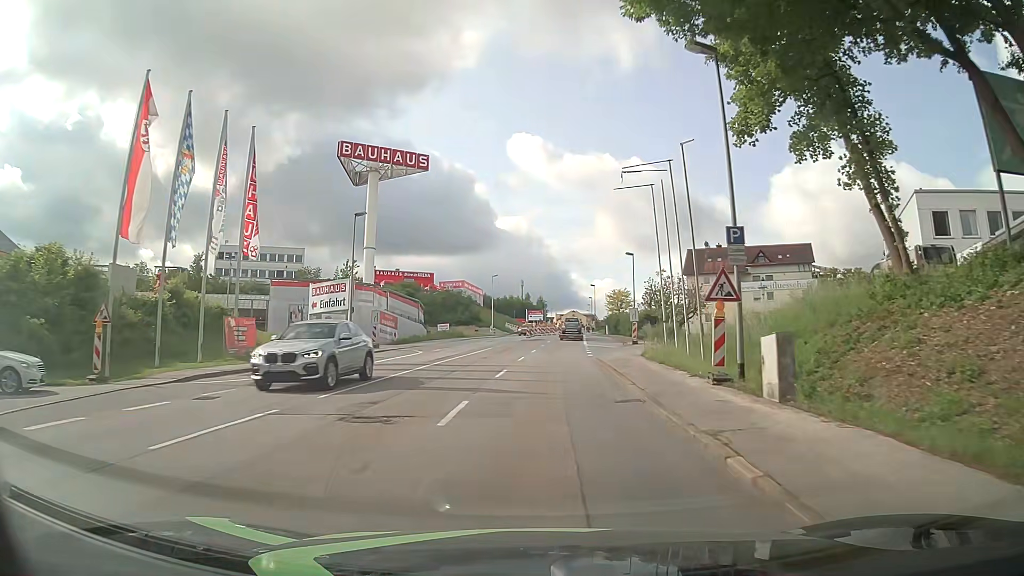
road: tertiary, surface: asphalt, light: Day
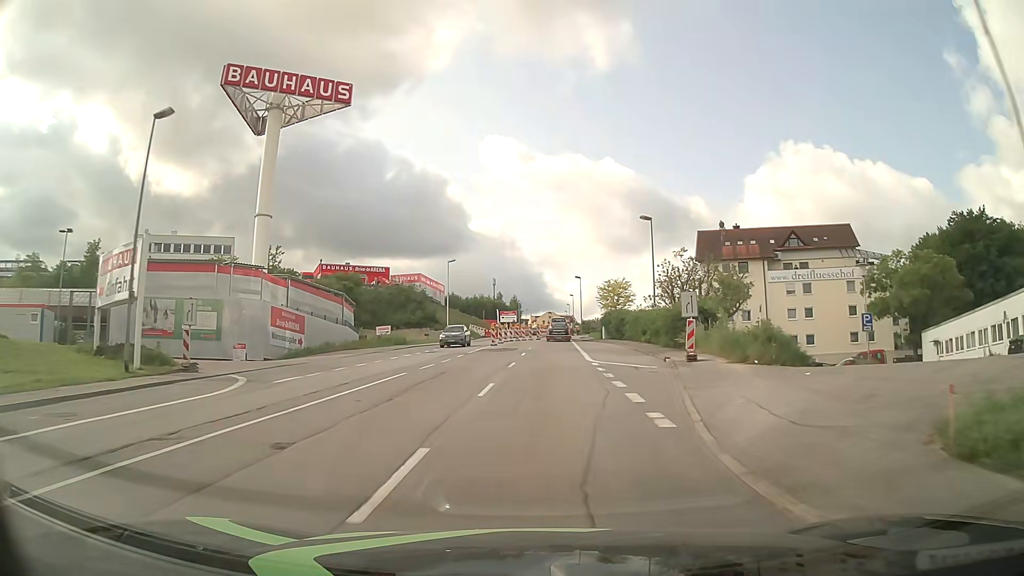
(+0.5, +22.7) m; +2°
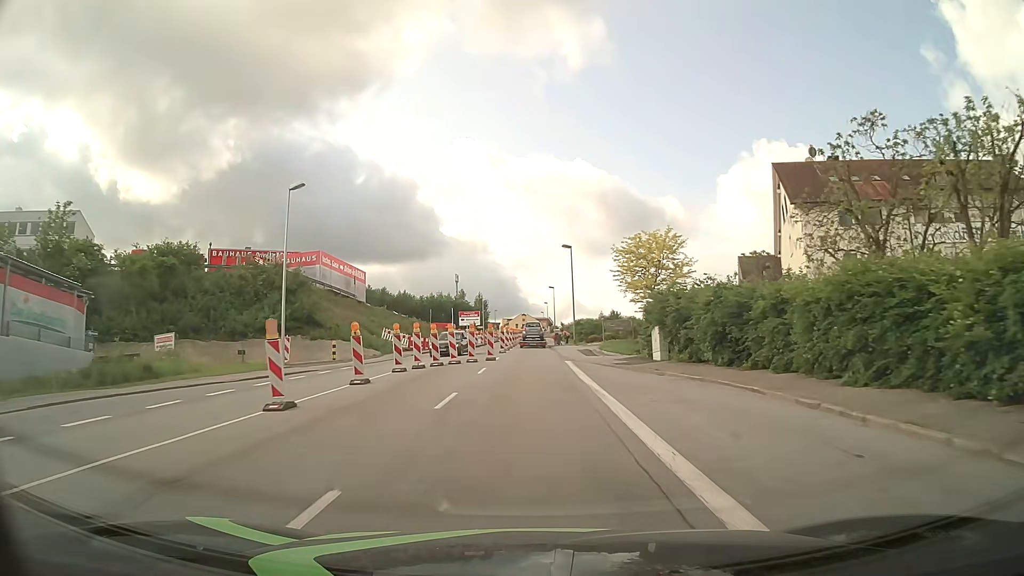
(+1.4, +38.0) m; +3°
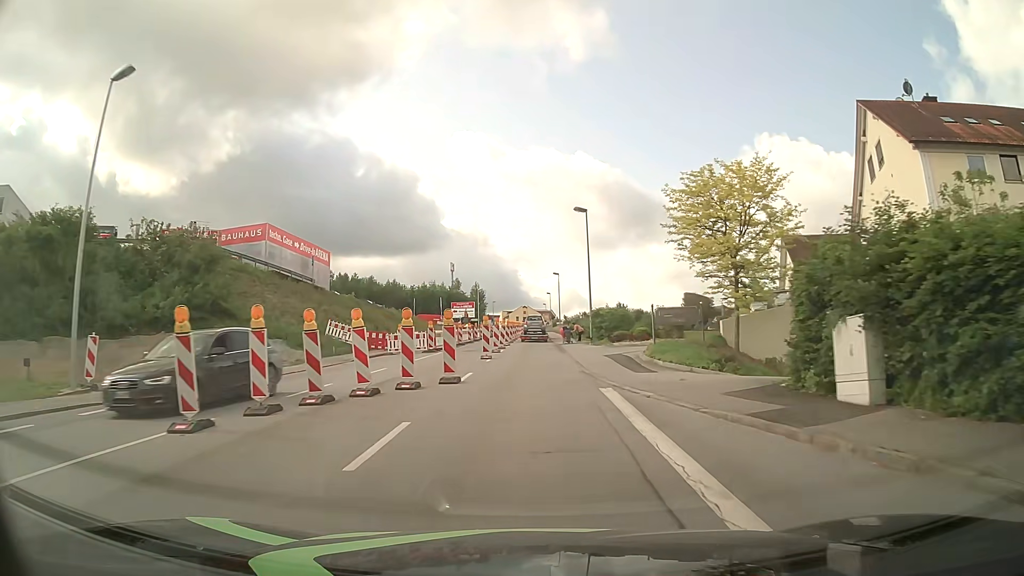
(0.0, +14.5) m; 0°
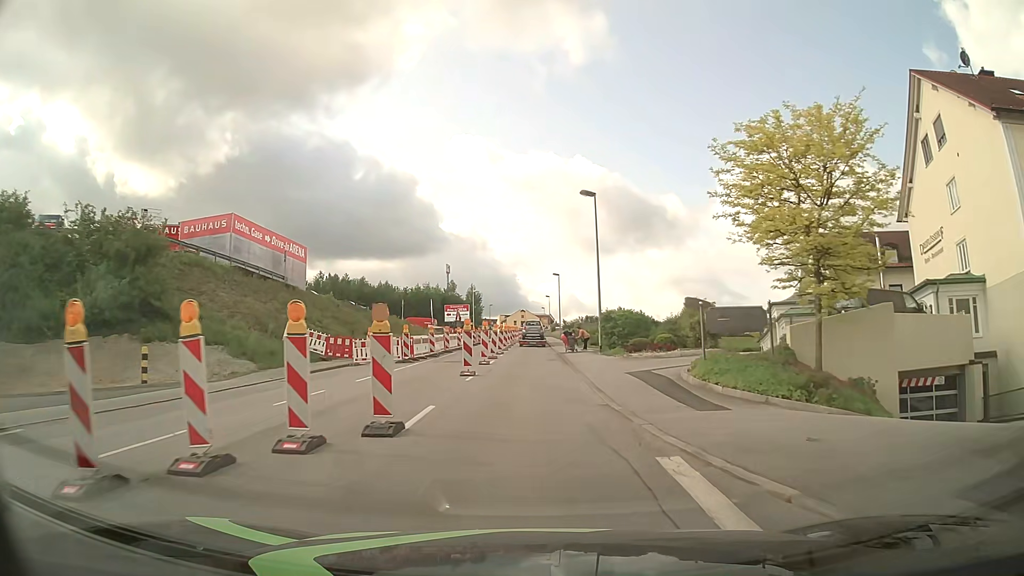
(0.0, +6.3) m; 0°
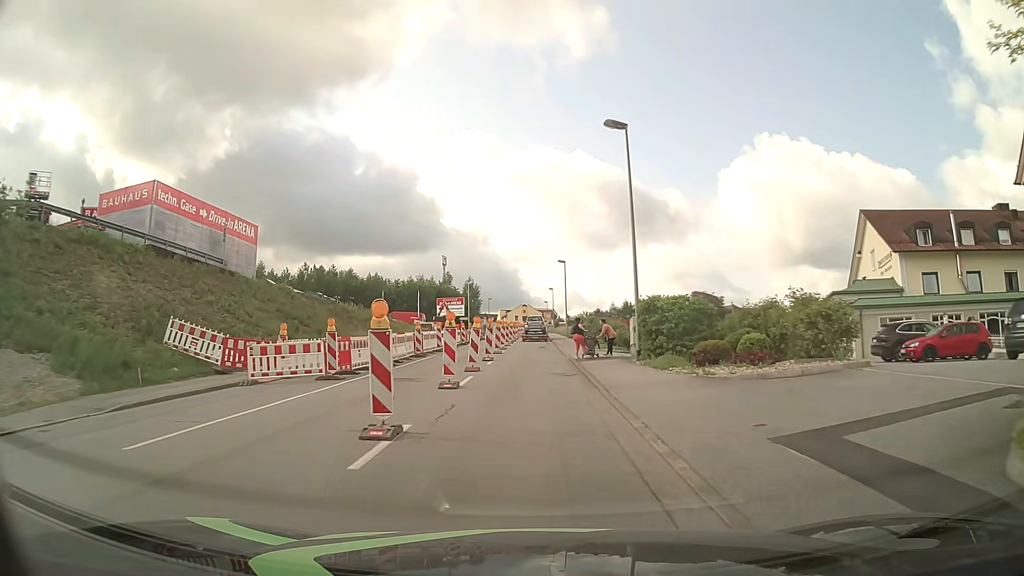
(0.0, +11.1) m; 0°
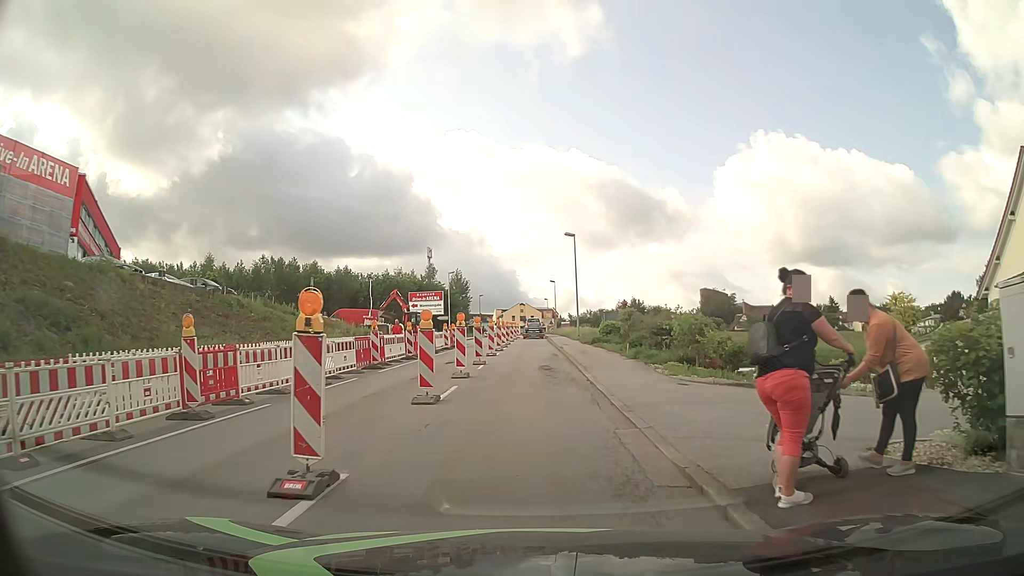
(+0.2, +20.8) m; 0°
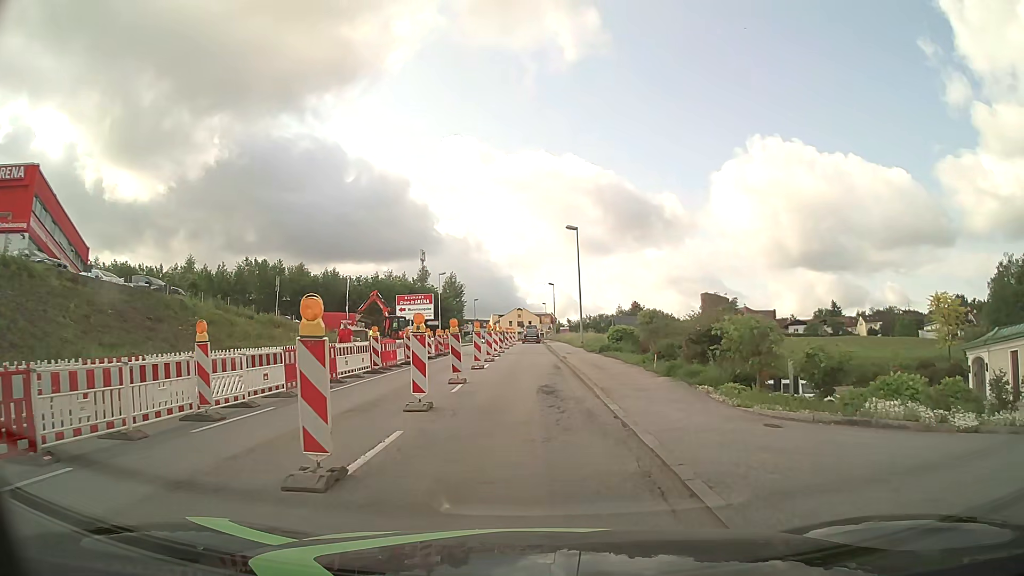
(0.0, +6.0) m; +1°
(0, +10) (0, +20) (0, +30) (0, +40) (-1, +50) (-1, +60) (-1, +70) (-1, +80) (-1, +90) (-2, +100) m
